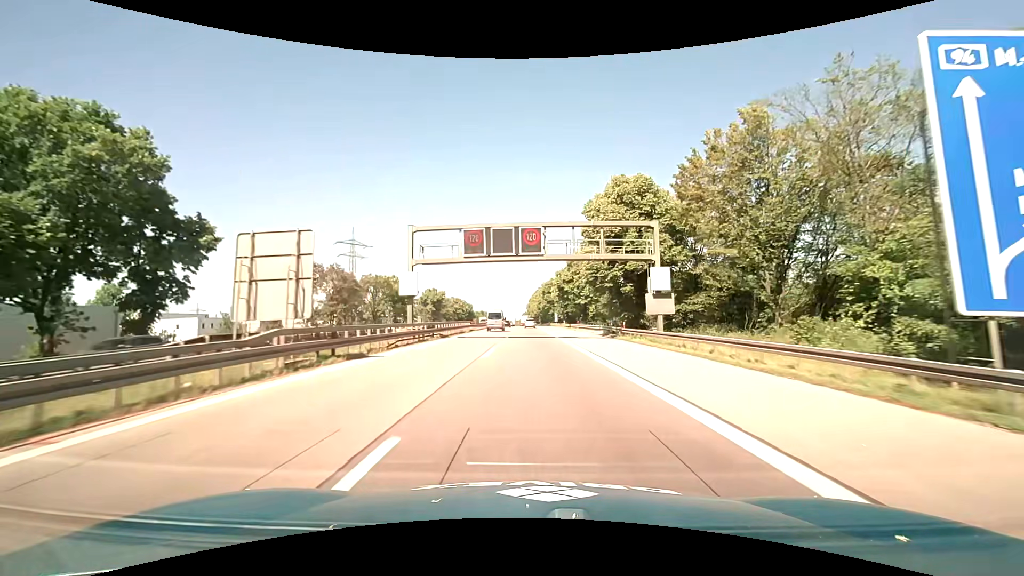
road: motorway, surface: asphalt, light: Day
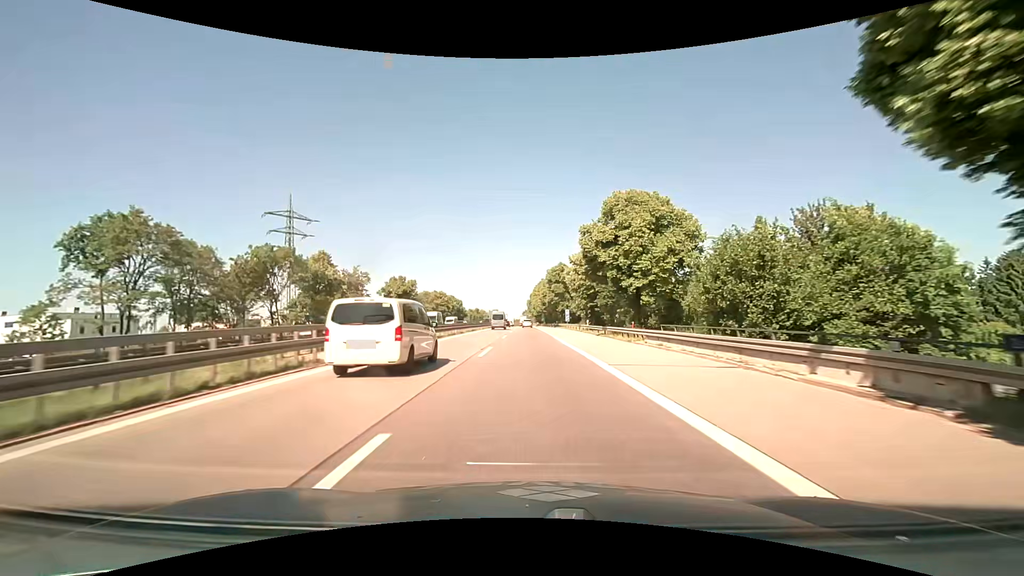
(0.0, +35.8) m; 0°
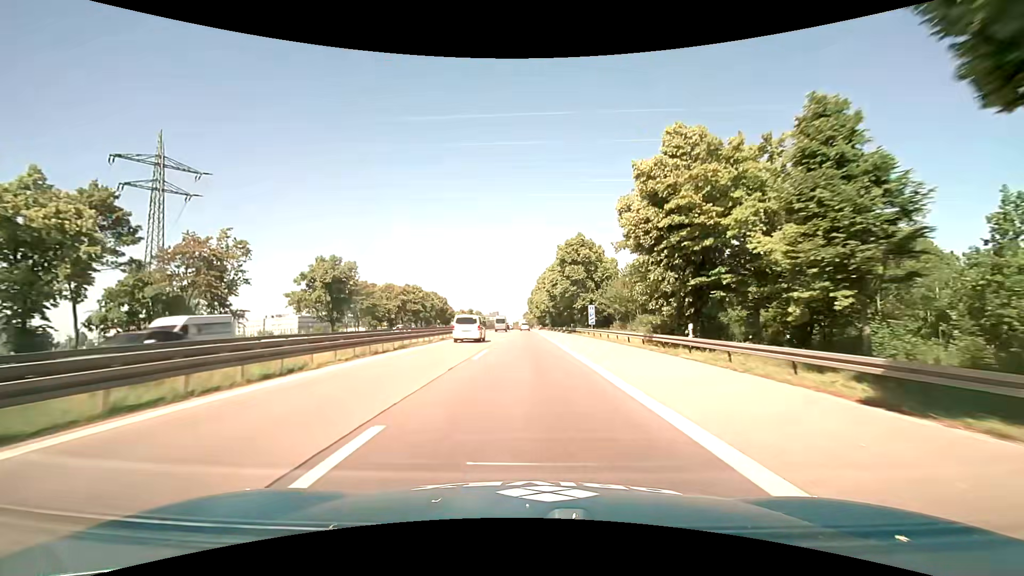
(+0.1, +35.5) m; 0°
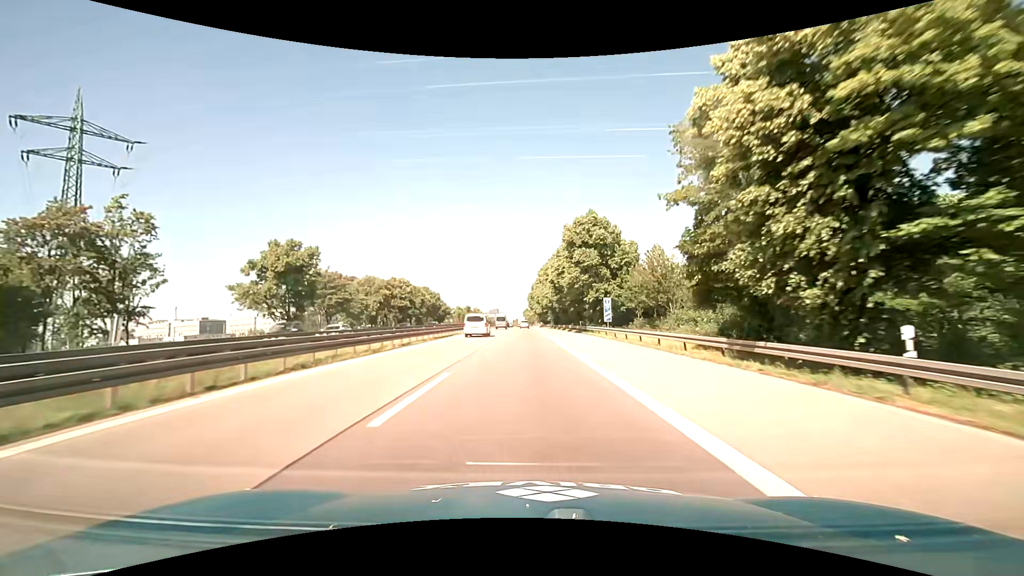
(0.0, +11.8) m; 0°
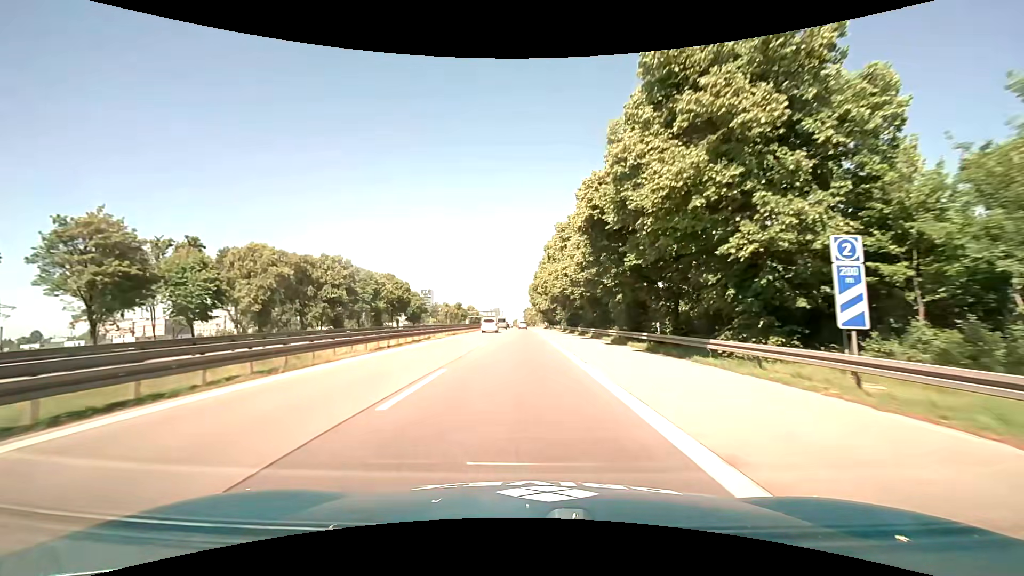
(-0.3, +35.3) m; 0°
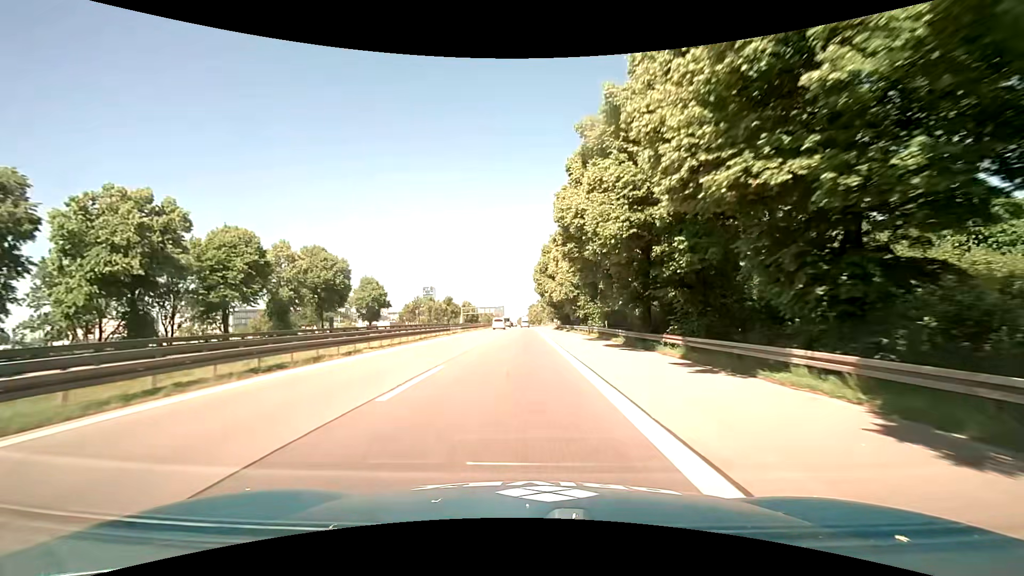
(-0.2, +35.3) m; -1°
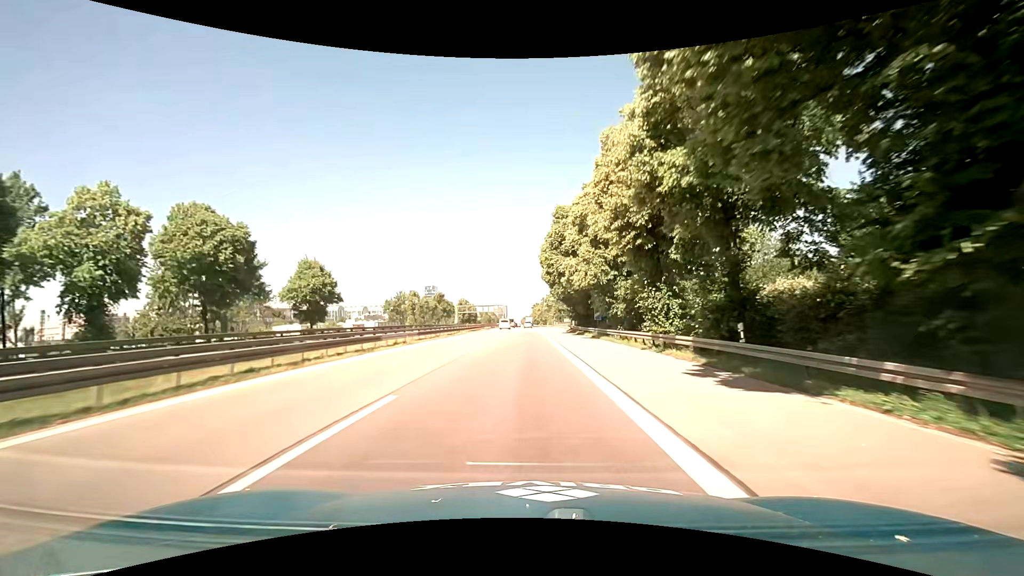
(-0.2, +23.6) m; -1°
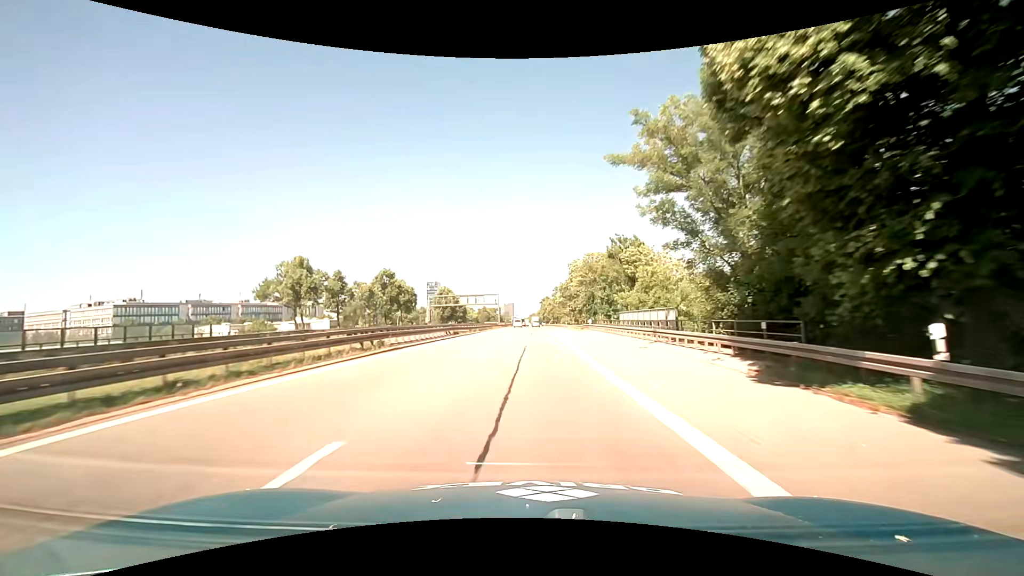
(+0.1, +59.4) m; -1°
(0, +10) (0, +20) (0, +30) (0, +40) (0, +50) (0, +60) (0, +70) (0, +80) (+1, +90) (+1, +100) m
